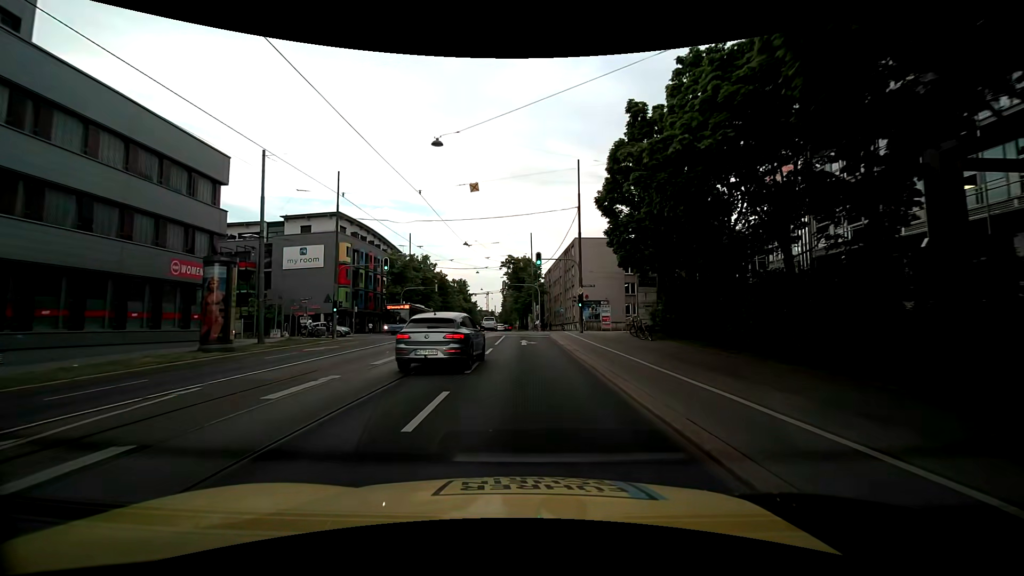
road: primary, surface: asphalt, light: Day
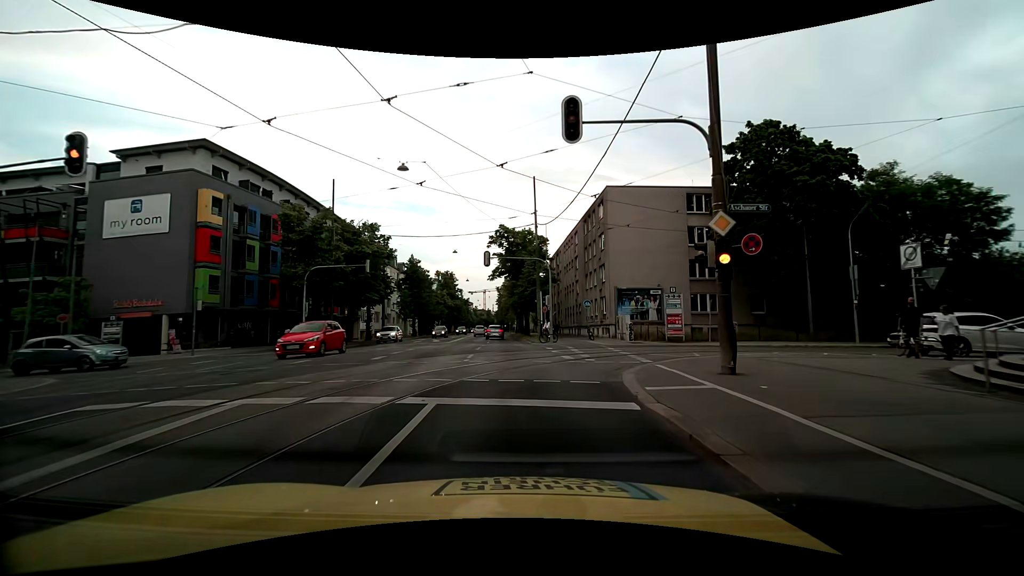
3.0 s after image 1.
(0.0, +26.5) m; 0°
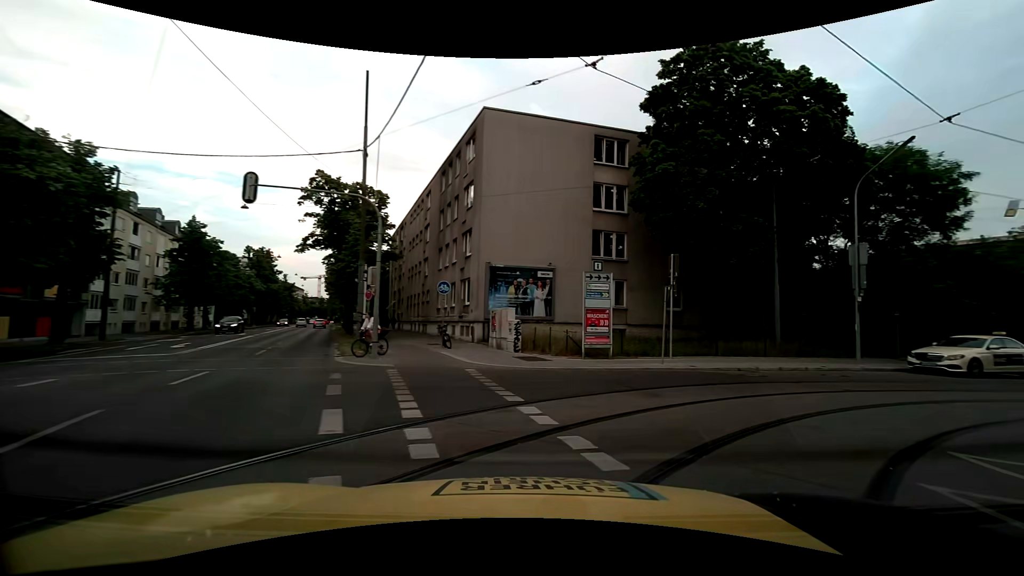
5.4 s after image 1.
(+0.6, +15.2) m; +17°
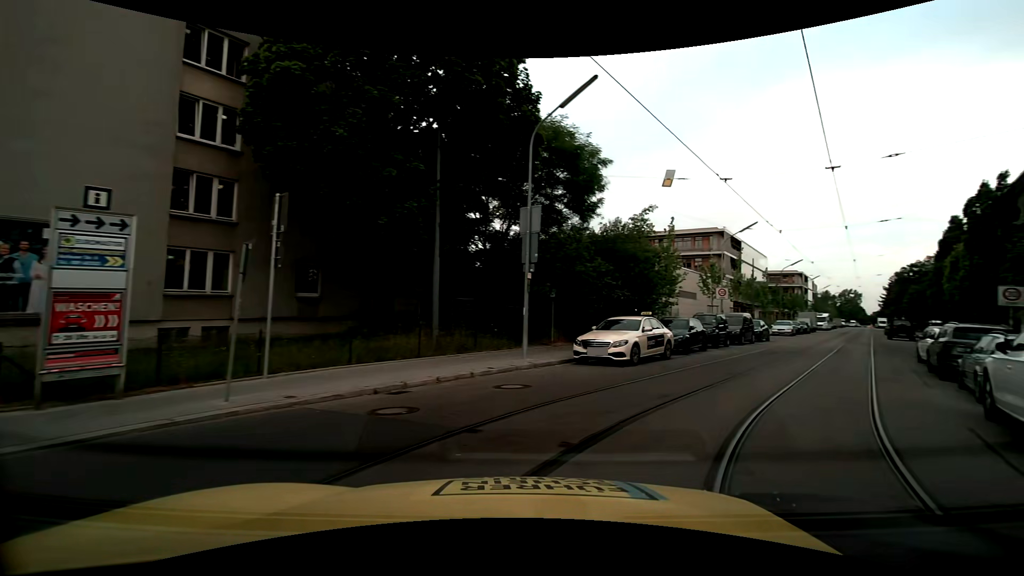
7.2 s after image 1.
(+2.2, +7.9) m; +35°
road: residential
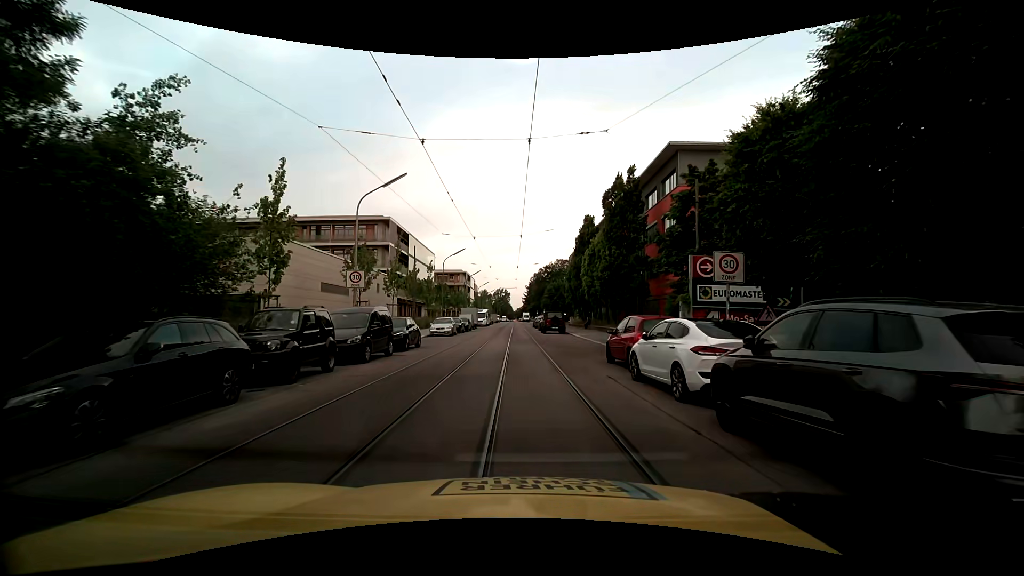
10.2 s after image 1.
(+6.3, +13.0) m; +36°
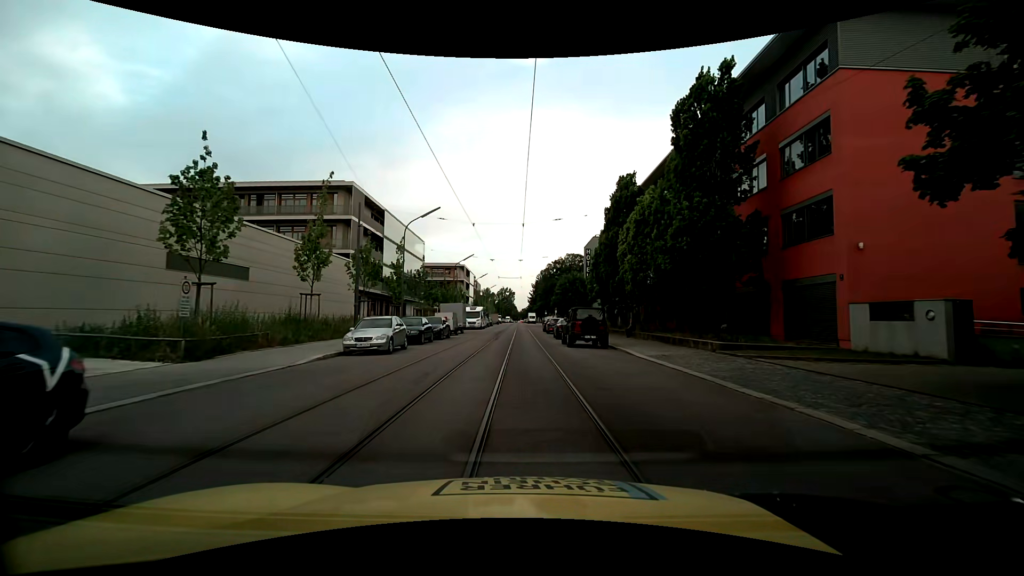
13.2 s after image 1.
(0.0, +19.2) m; 0°
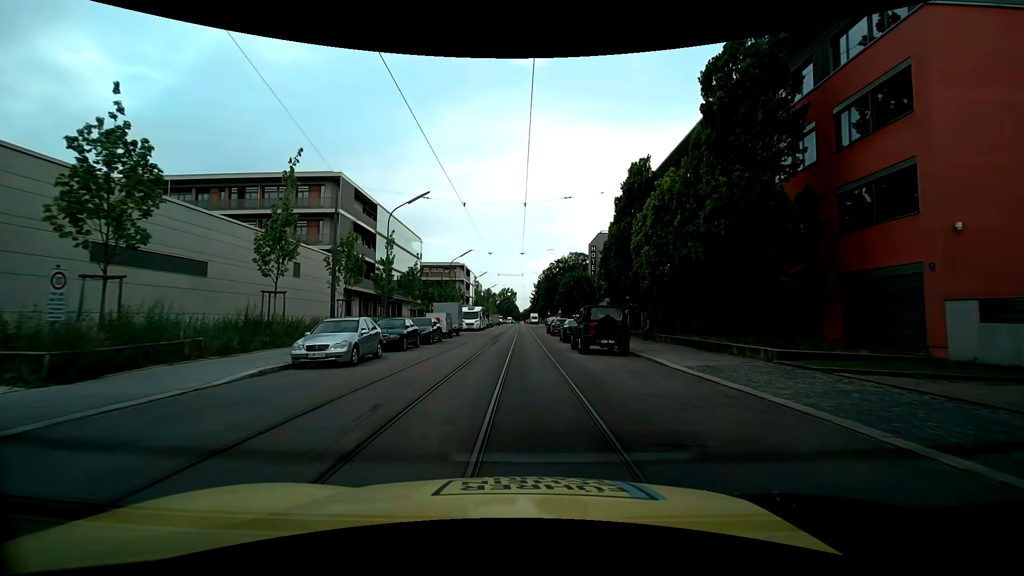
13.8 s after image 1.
(0.0, +4.3) m; -1°
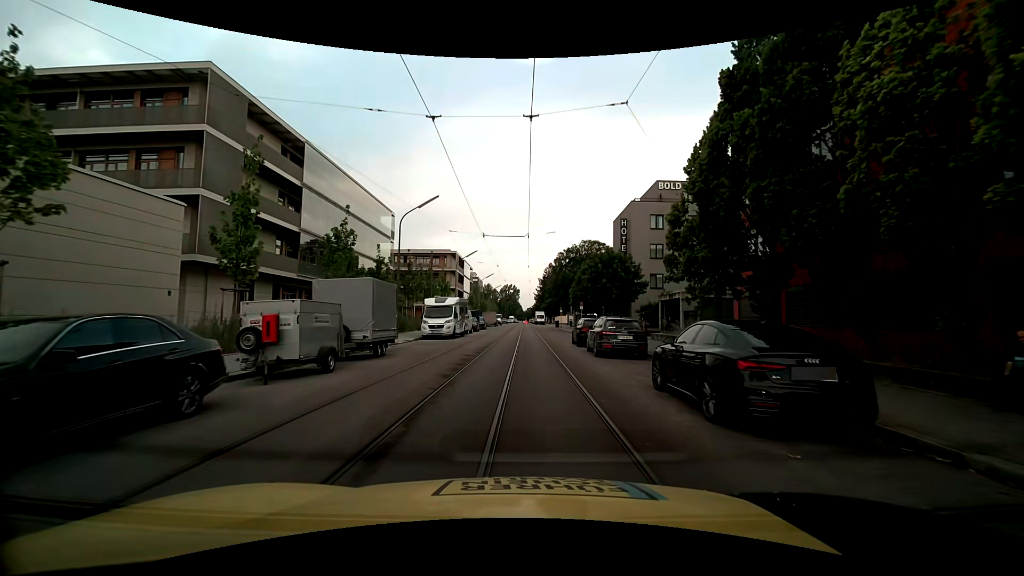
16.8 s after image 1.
(+0.1, +22.5) m; +1°
(0, +10) (0, +20) (0, +30) (0, +40) (0, +50) (0, +60) (0, +70) (0, +80) (0, +90) (-1, +100) m
